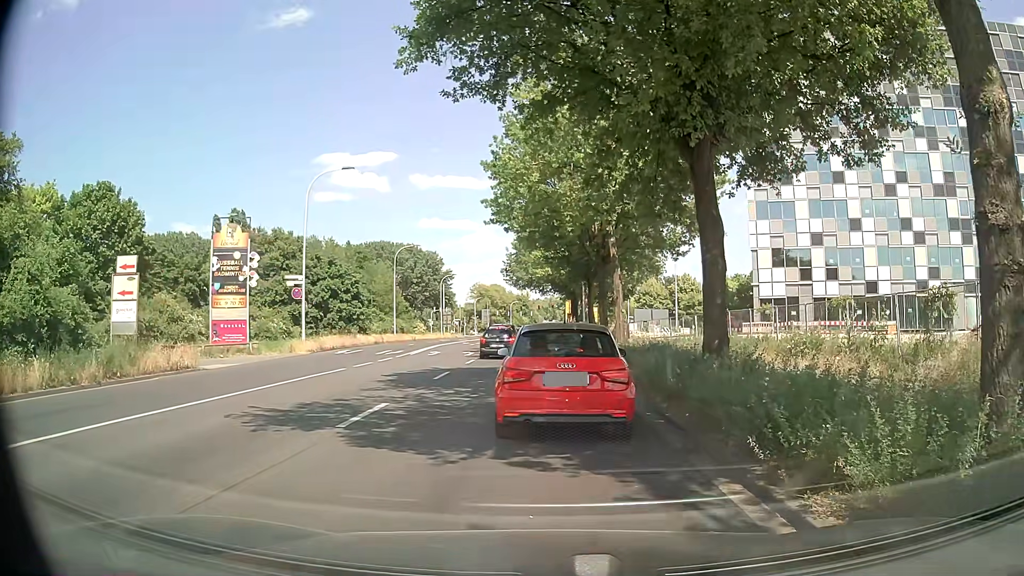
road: secondary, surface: asphalt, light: Day
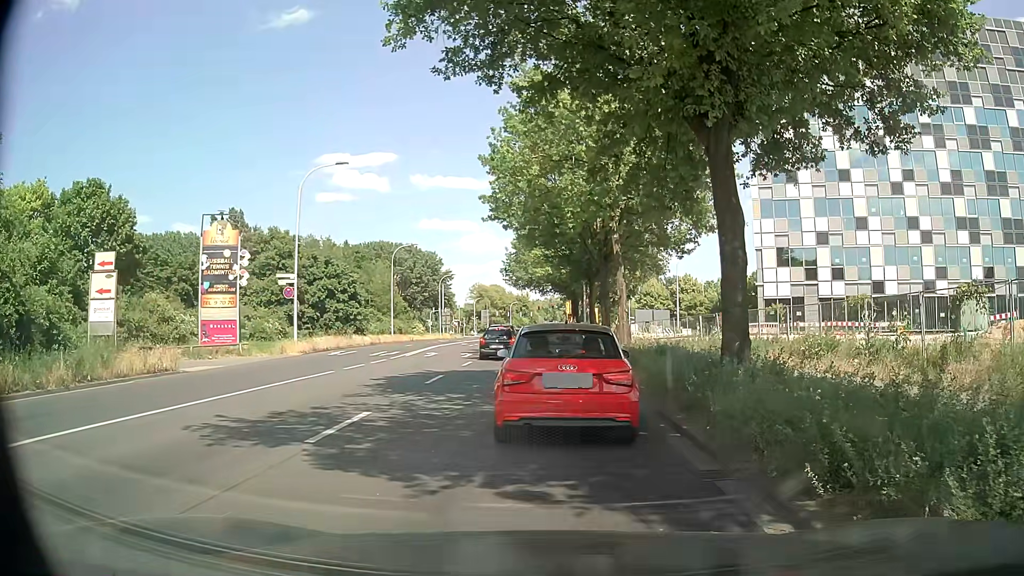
(0.0, +1.3) m; +2°
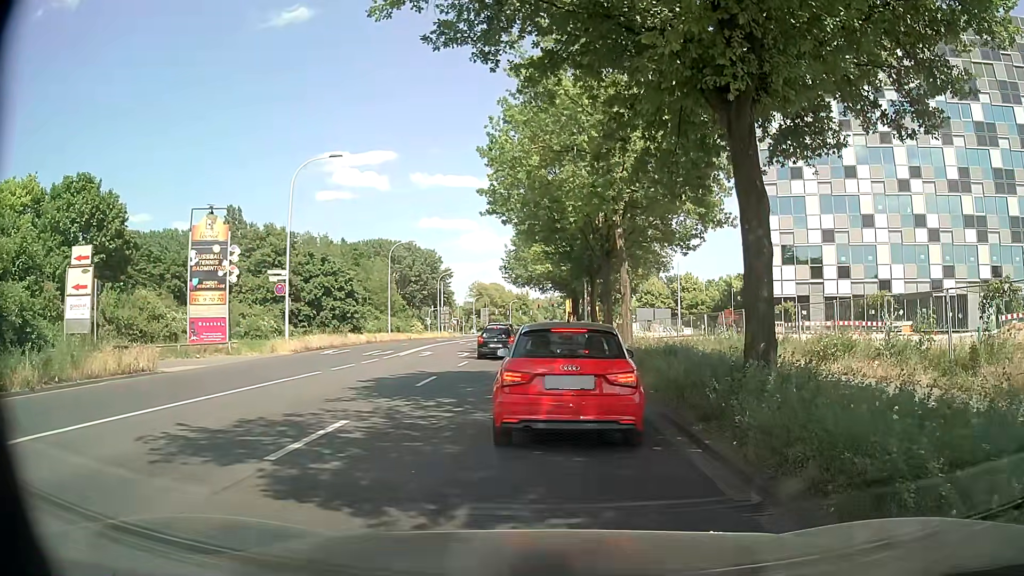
(0.0, +1.2) m; -1°
